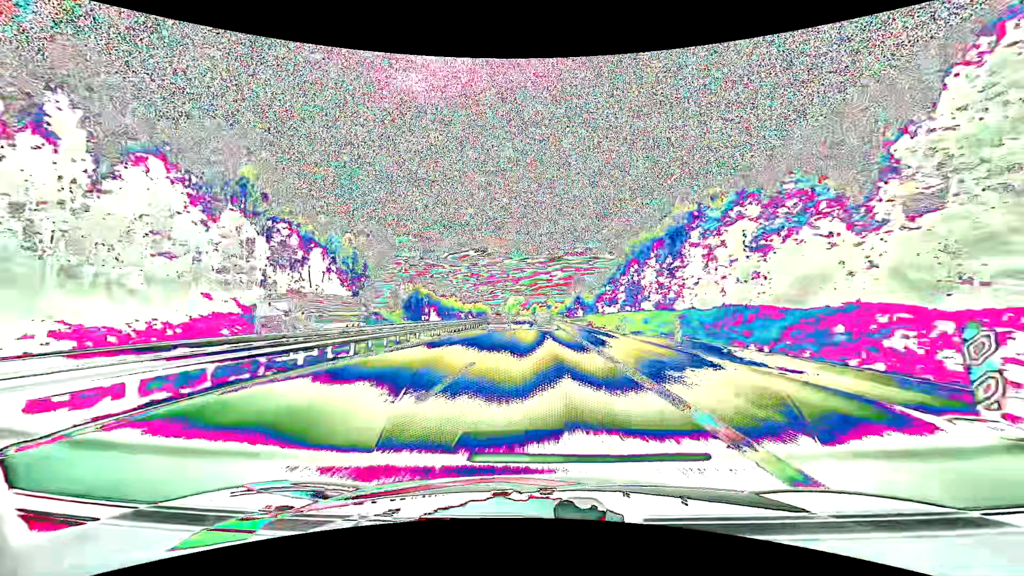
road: motorway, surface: asphalt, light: Day
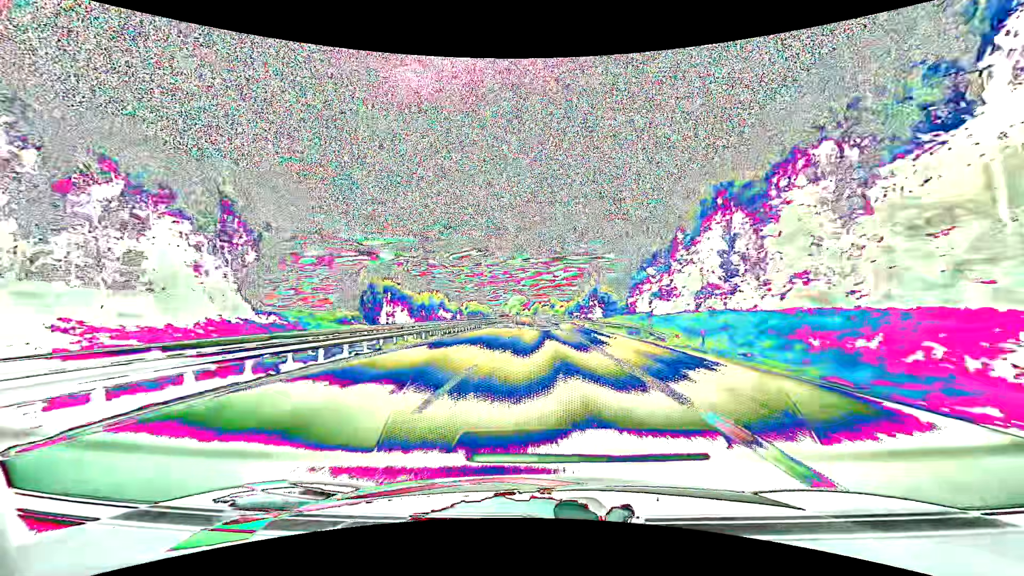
(-0.2, +36.9) m; 0°
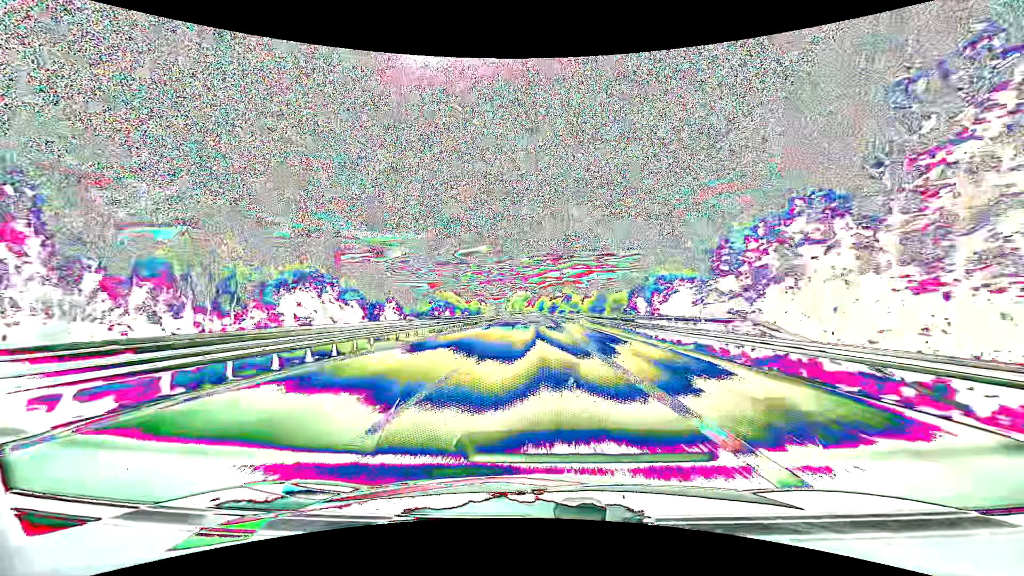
(-0.4, +92.6) m; -1°
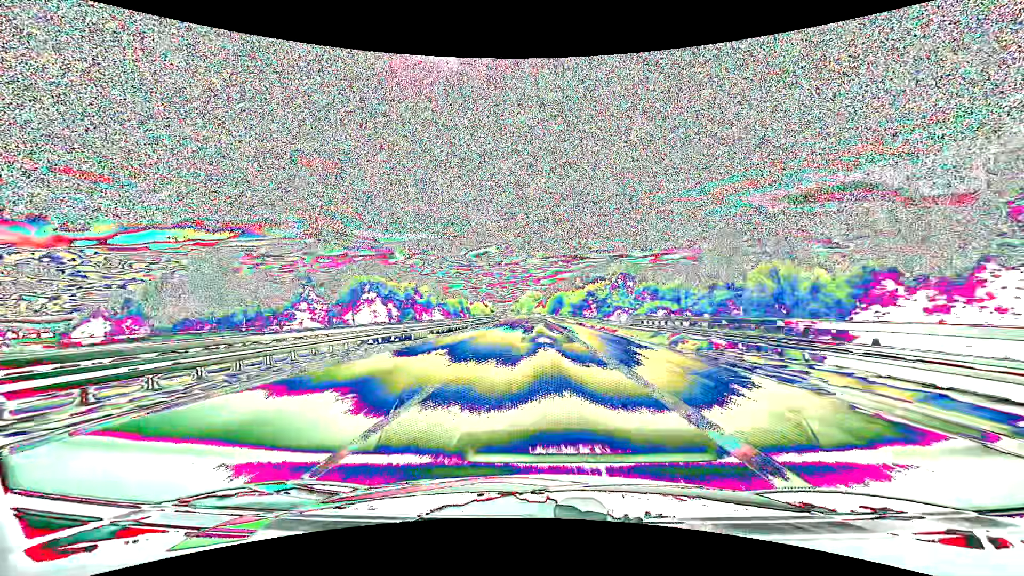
(-1.0, +93.4) m; -1°
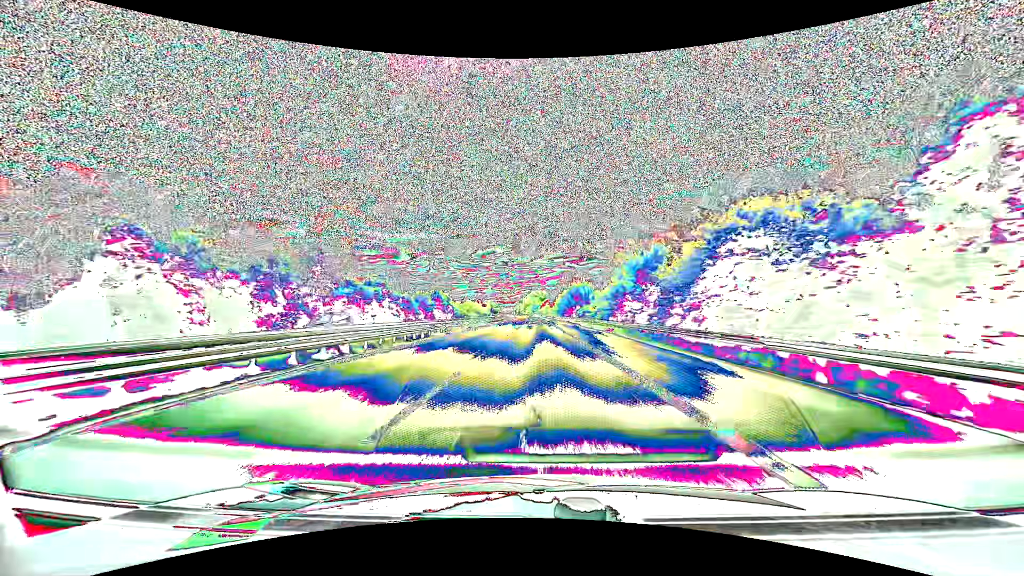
(-0.4, +56.4) m; -1°
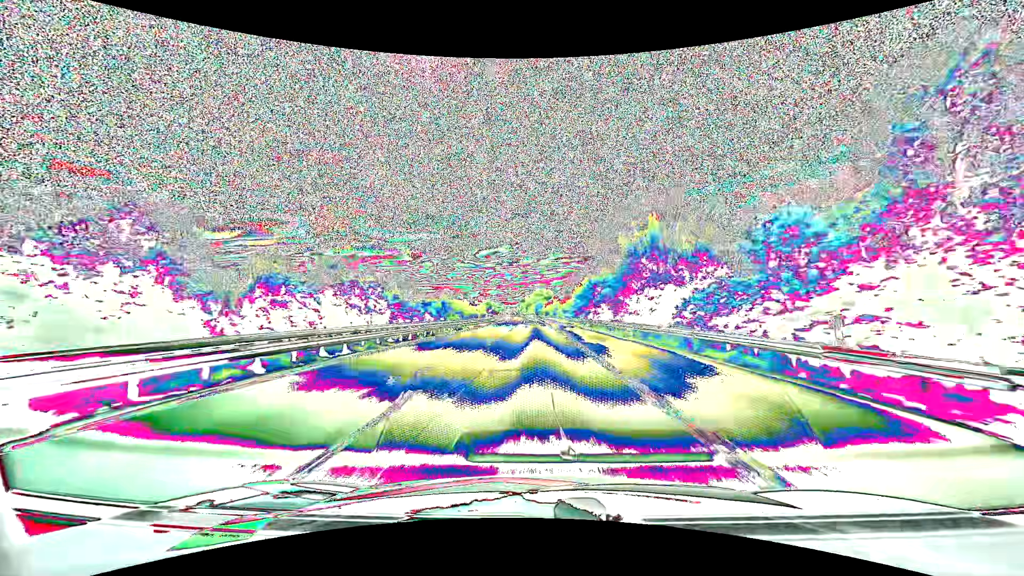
(-0.2, +75.6) m; 0°
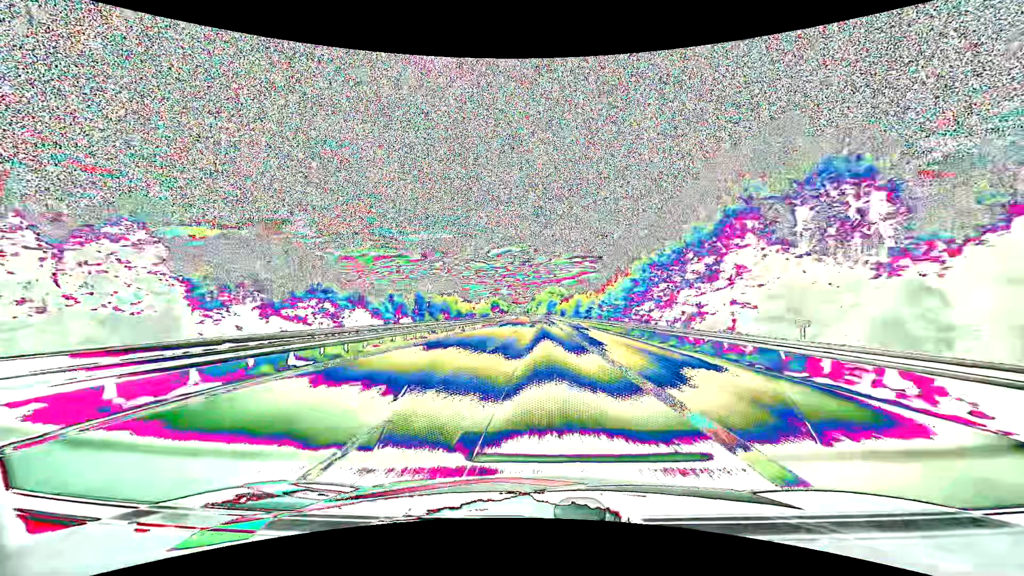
(-0.7, +57.0) m; -1°
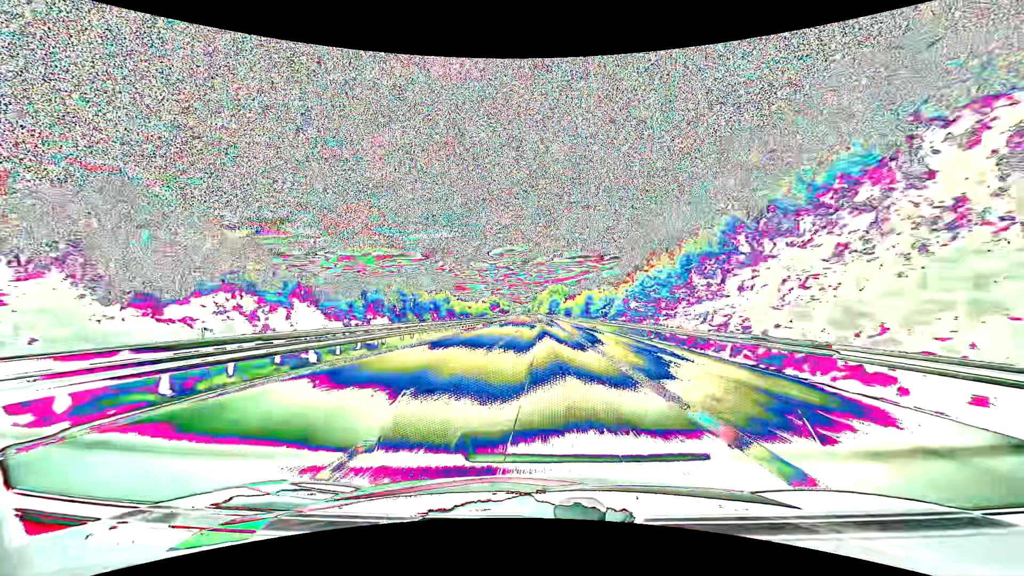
(0.0, +19.0) m; 0°
(0, +10) (0, +20) (0, +30) (0, +40) (0, +50) (0, +60) (0, +70) (0, +80) (0, +90) (0, +100) m
